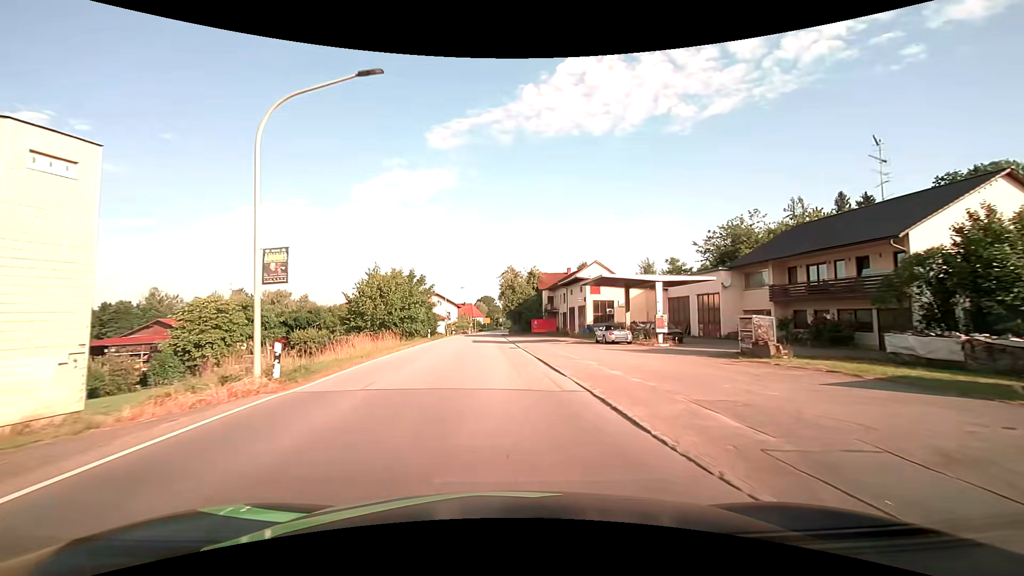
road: secondary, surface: asphalt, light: Day
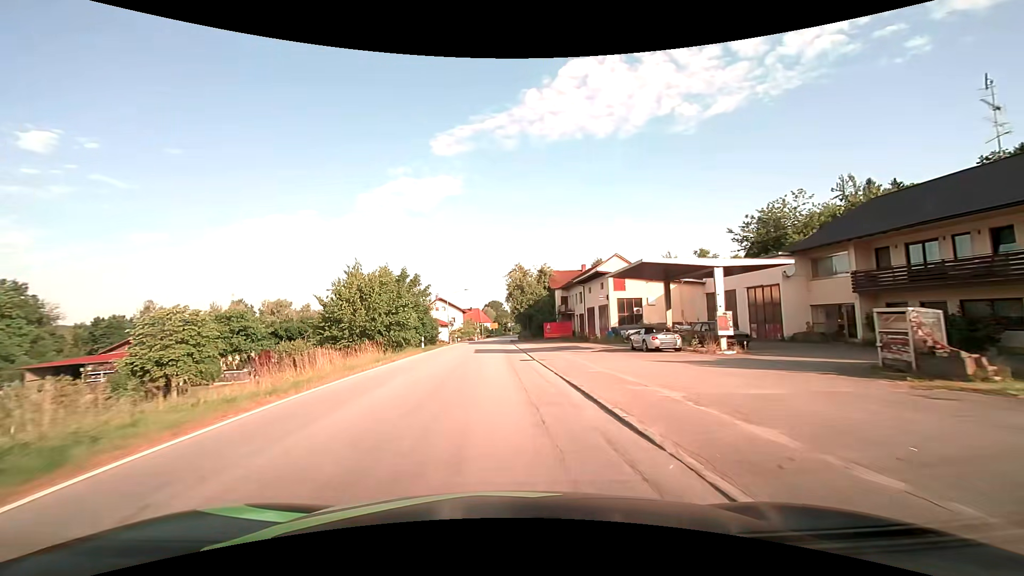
(0.0, +7.6) m; -1°
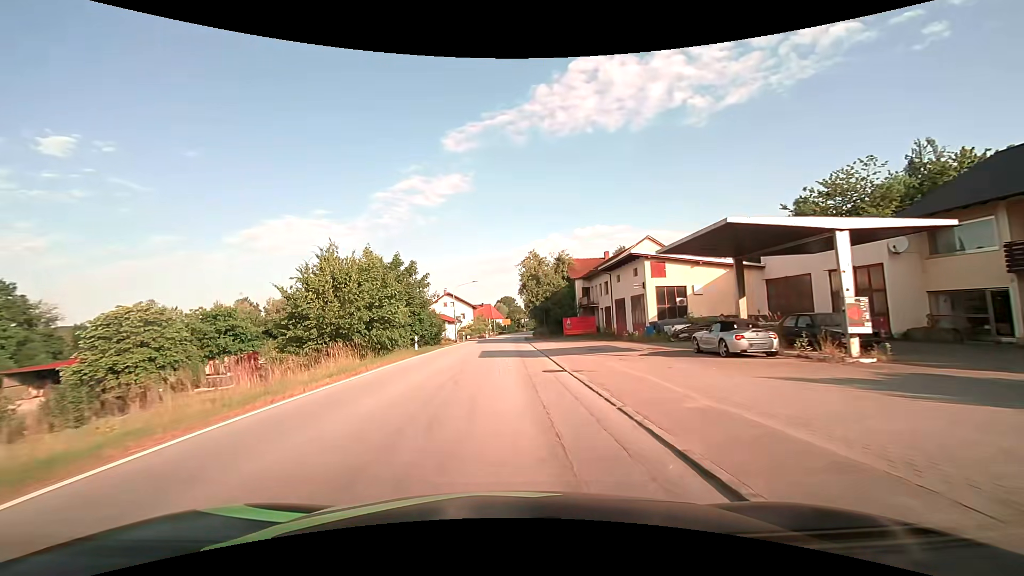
(-0.1, +7.6) m; -1°
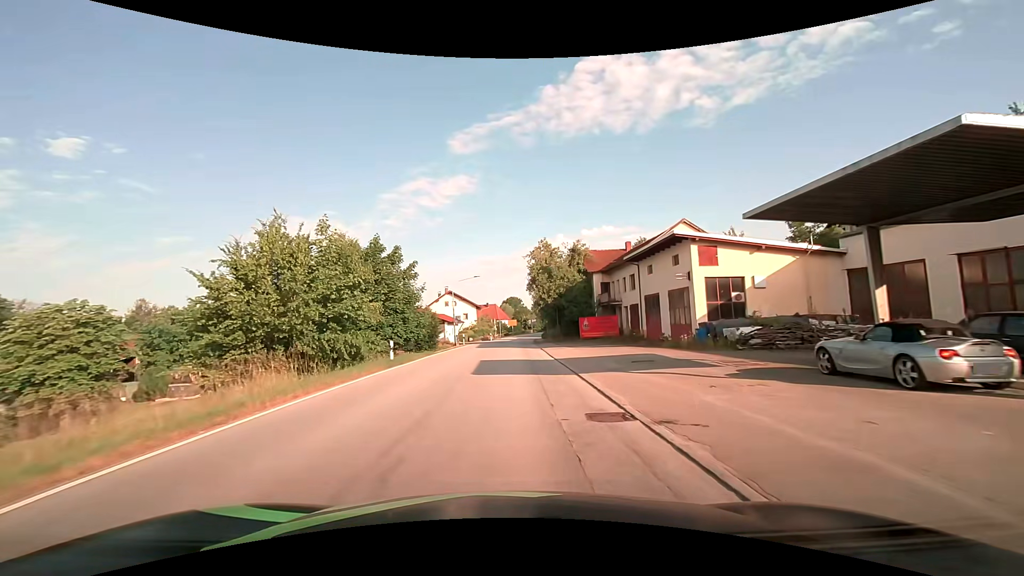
(-0.1, +7.6) m; -1°
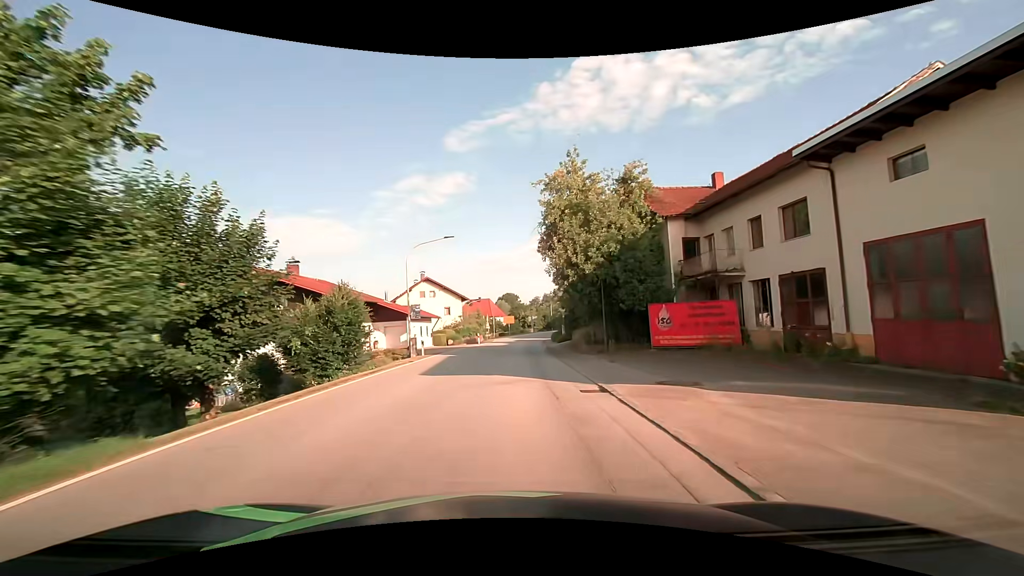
(0.0, +22.8) m; 0°
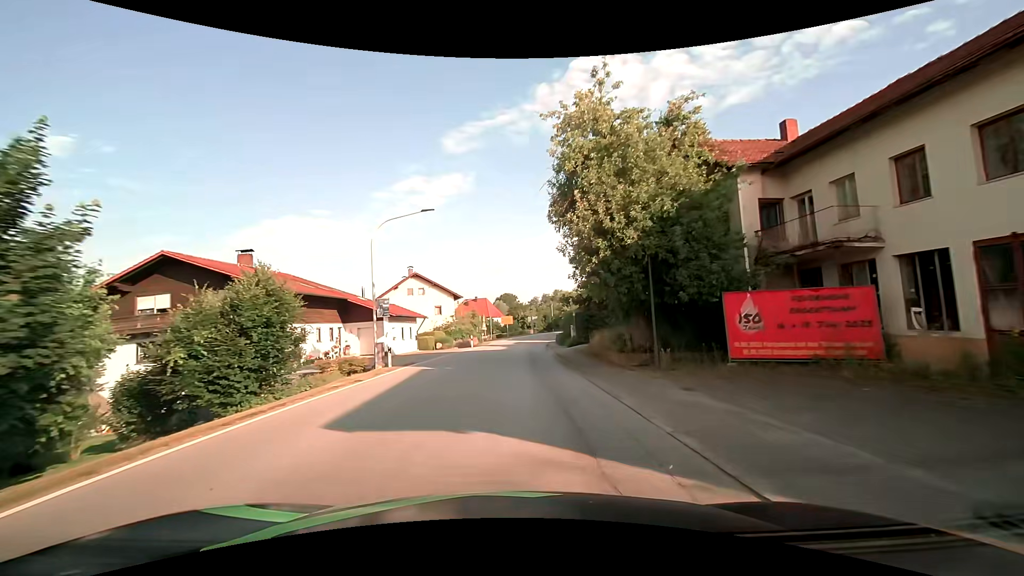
(0.0, +7.6) m; 0°
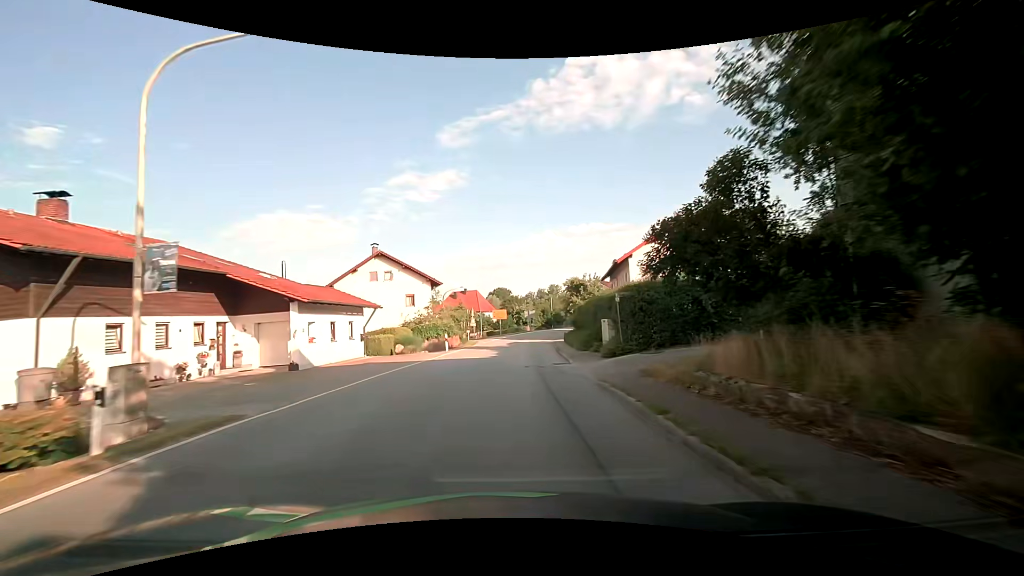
(+0.1, +14.5) m; +1°
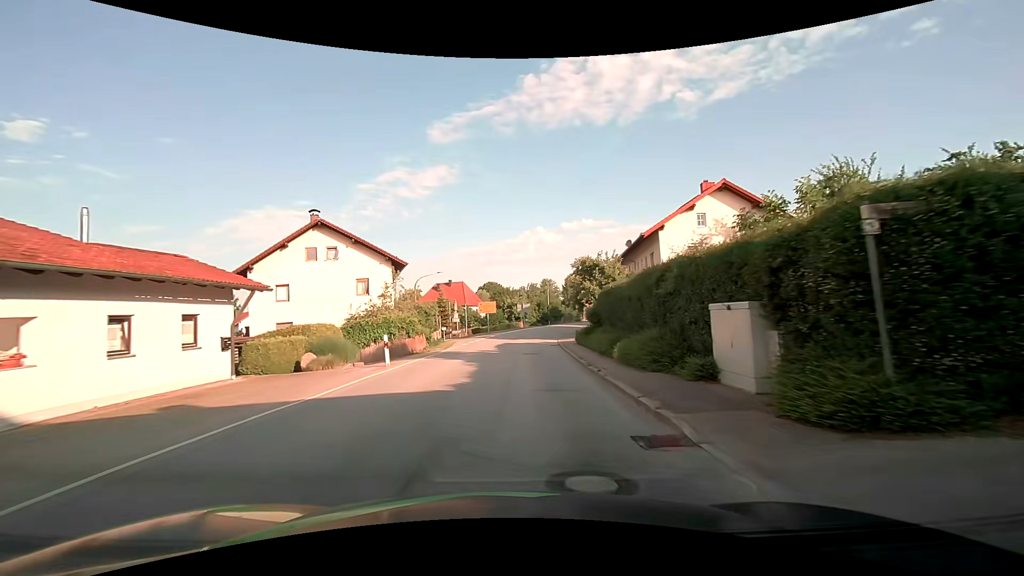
(+0.1, +13.1) m; 0°
